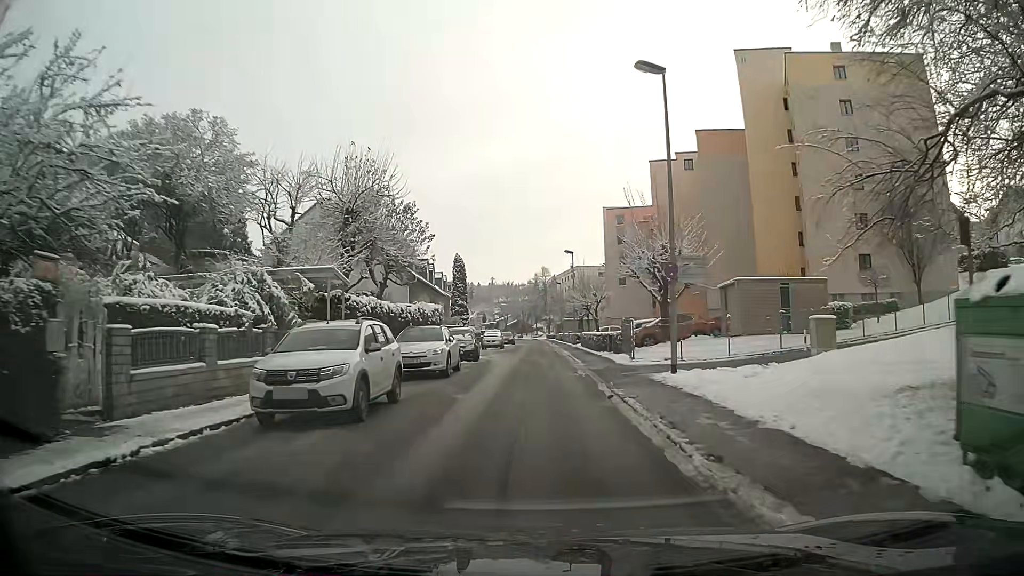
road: residential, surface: asphalt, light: Day
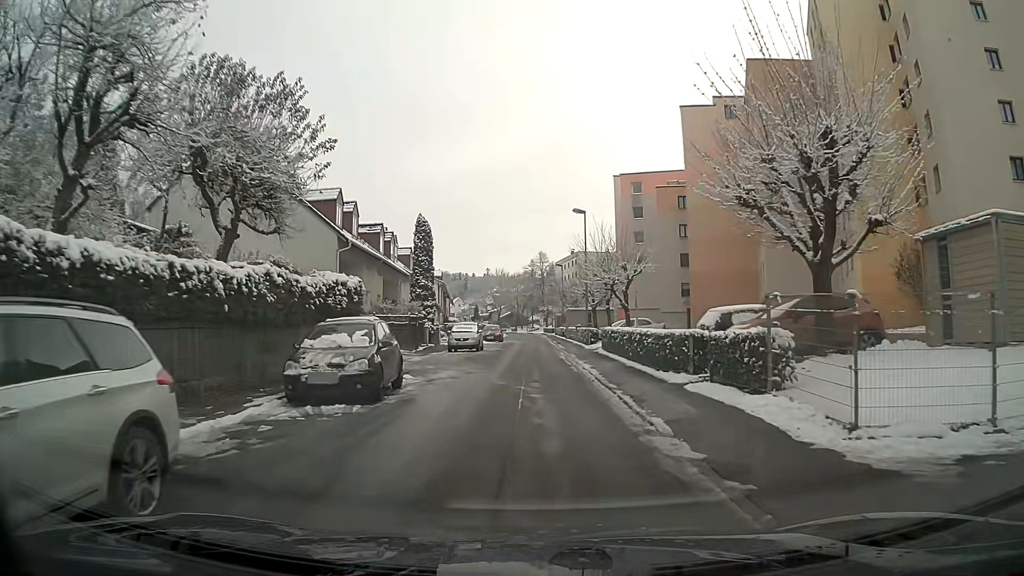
(0.0, +18.2) m; 0°
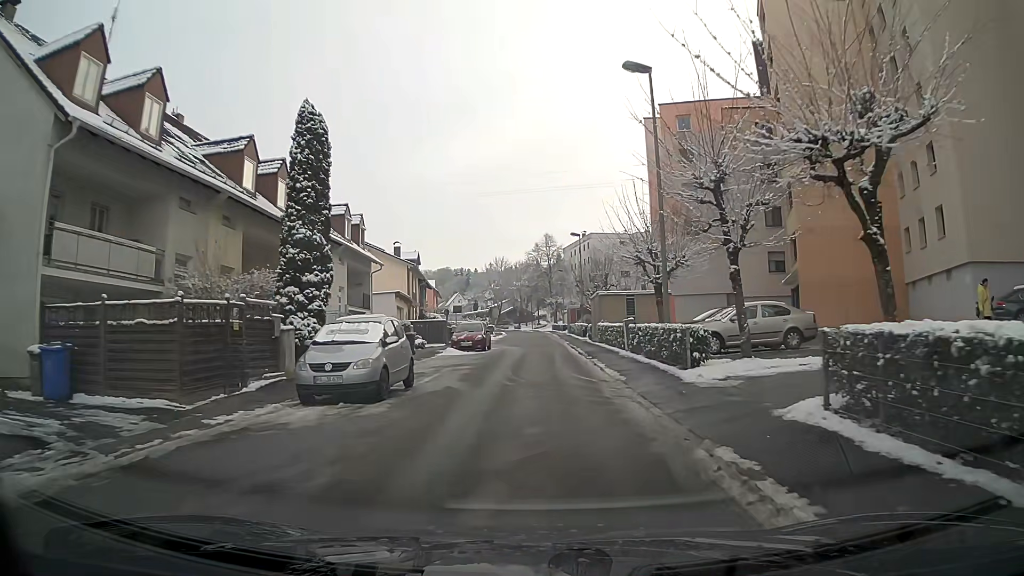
(0.0, +23.2) m; 0°
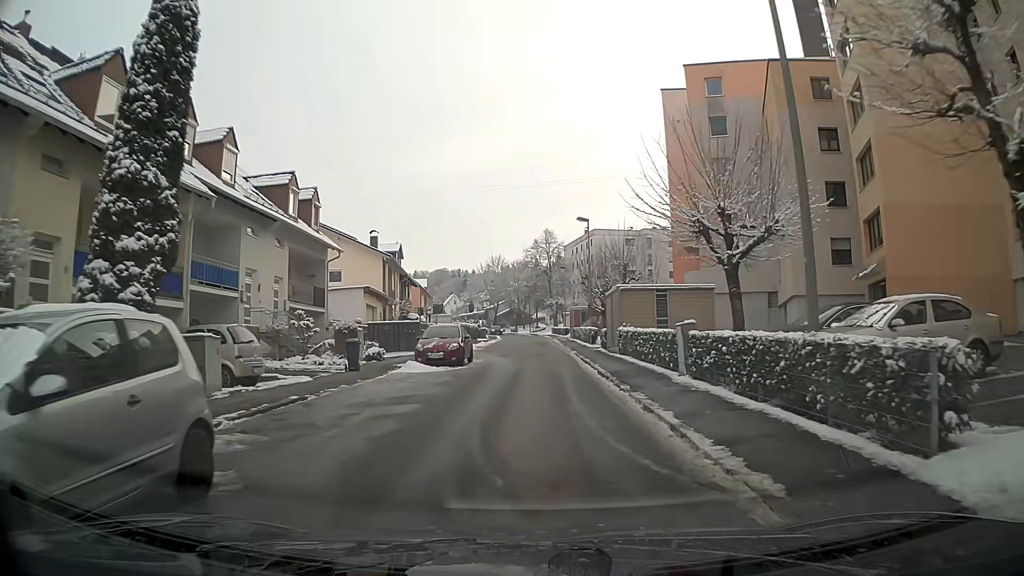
(0.0, +9.4) m; 0°
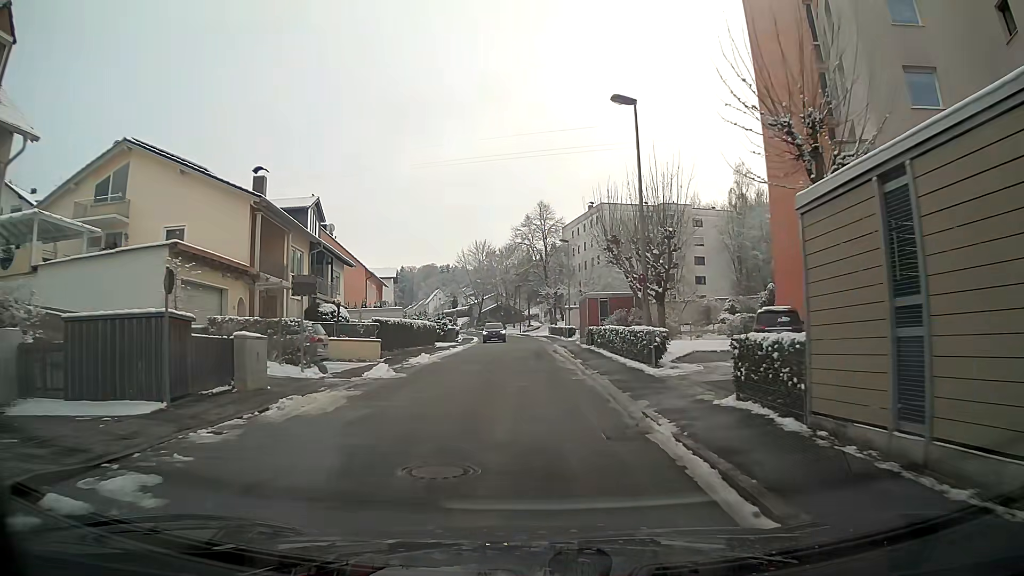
(+0.1, +23.9) m; +1°
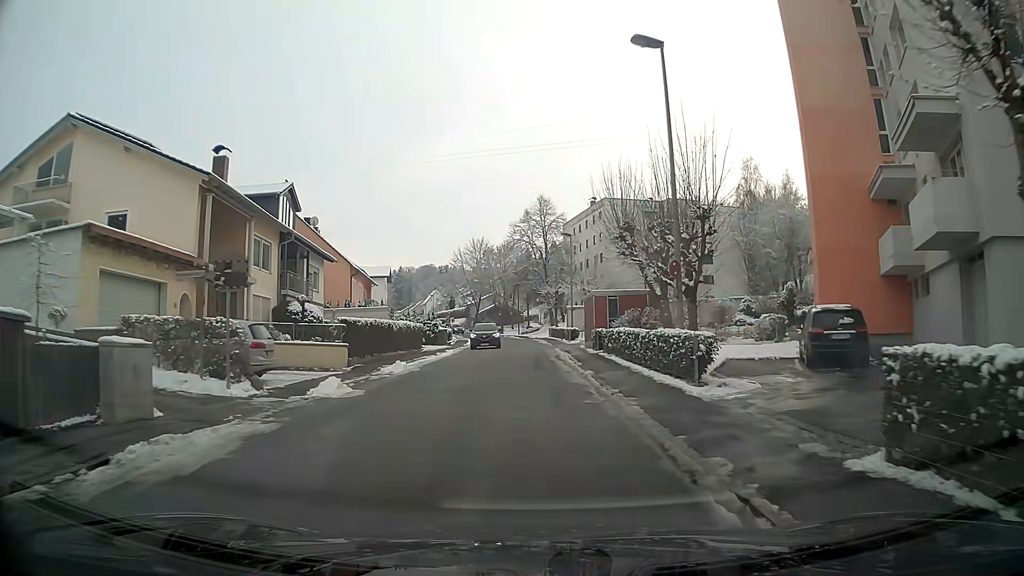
(0.0, +4.8) m; 0°
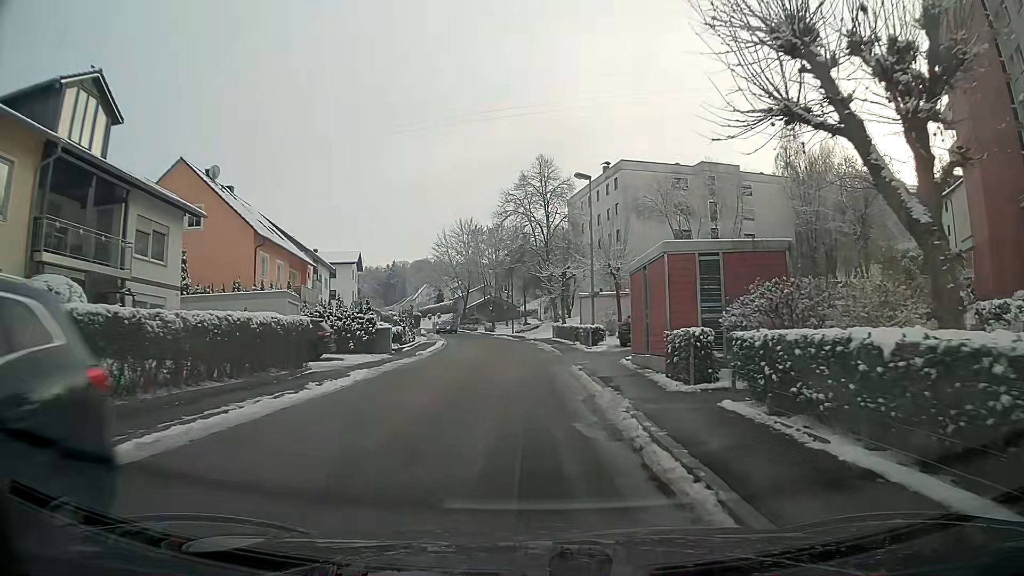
(0.0, +19.2) m; 0°
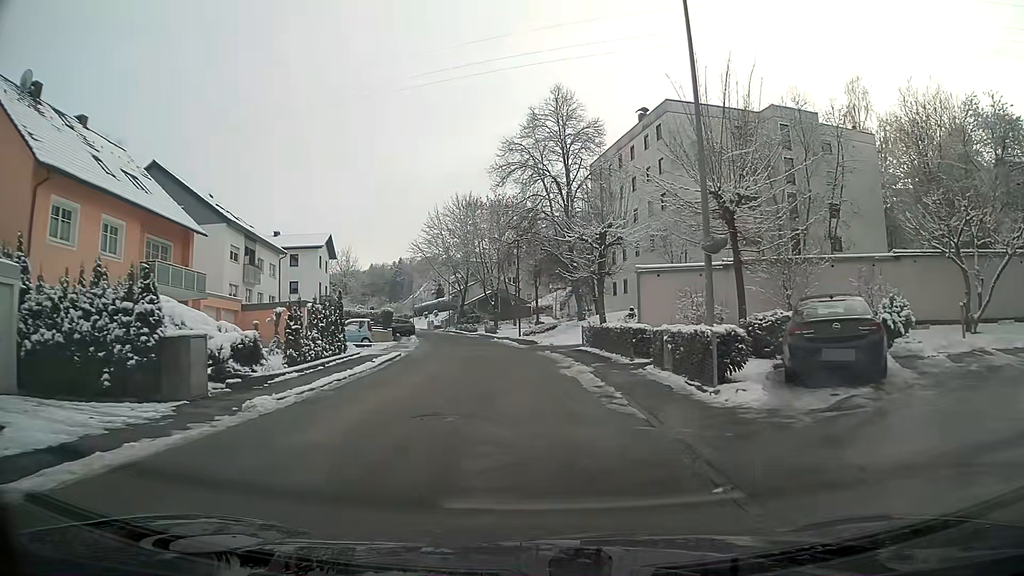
(-0.3, +19.2) m; -1°
(0, +10) (-1, +20) (-1, +30) (-3, +40) (-4, +50) (-6, +60) (-9, +69) (-12, +79) (-15, +88) (-19, +98) m
